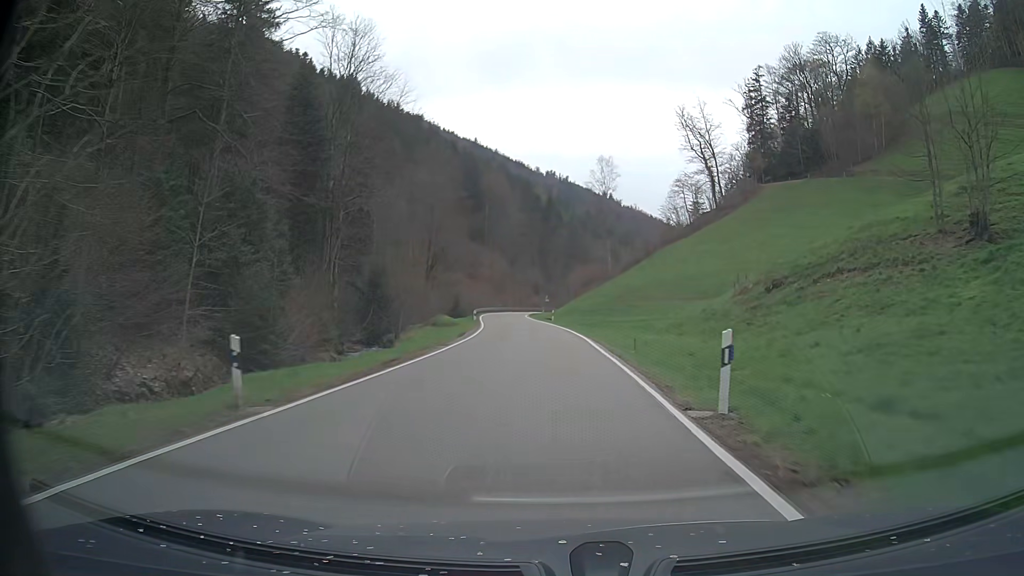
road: tertiary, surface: asphalt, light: Day
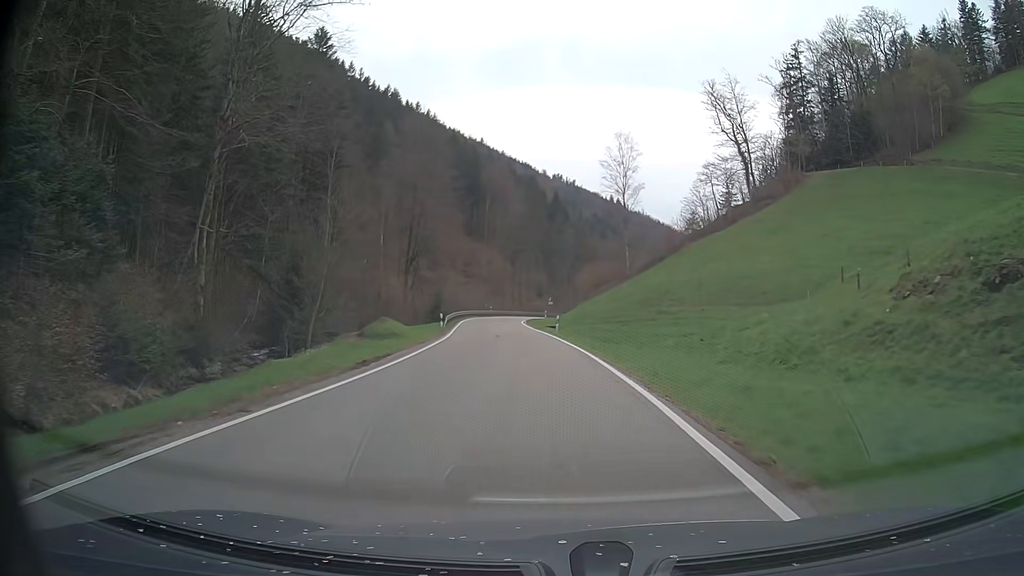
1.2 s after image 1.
(-0.2, +19.4) m; -1°
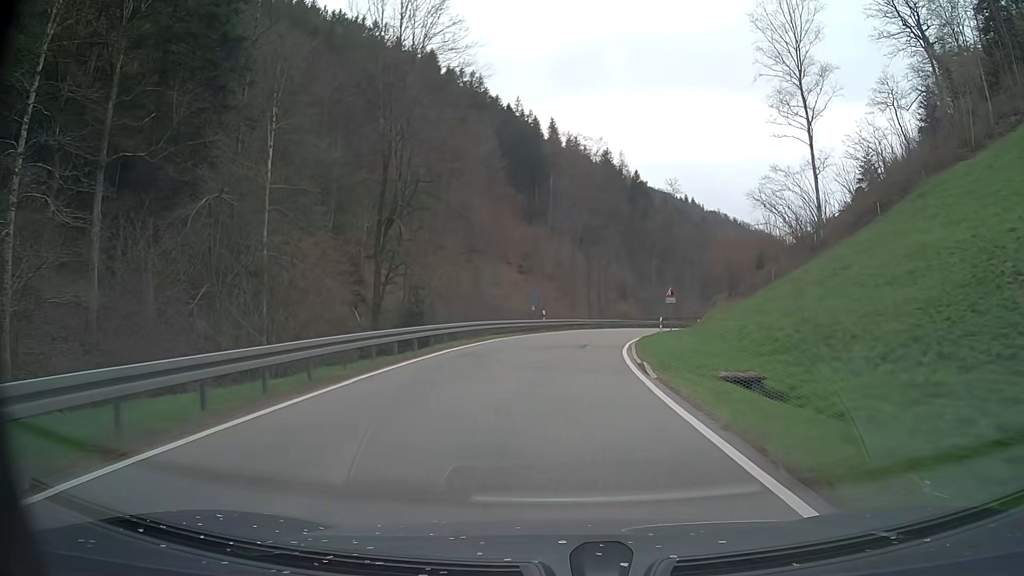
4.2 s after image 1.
(-3.0, +46.6) m; -7°
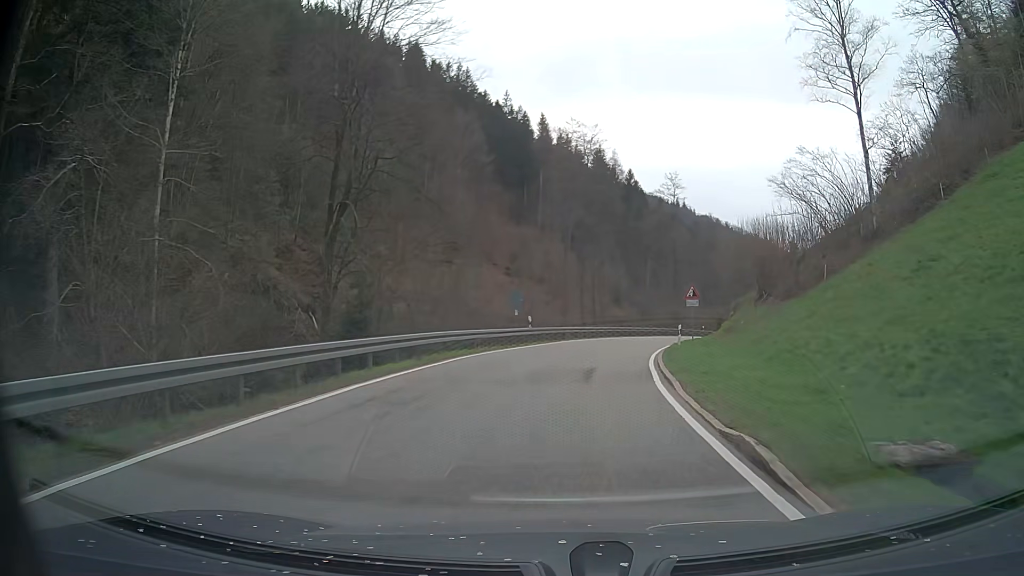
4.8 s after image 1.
(0.0, +9.0) m; +1°
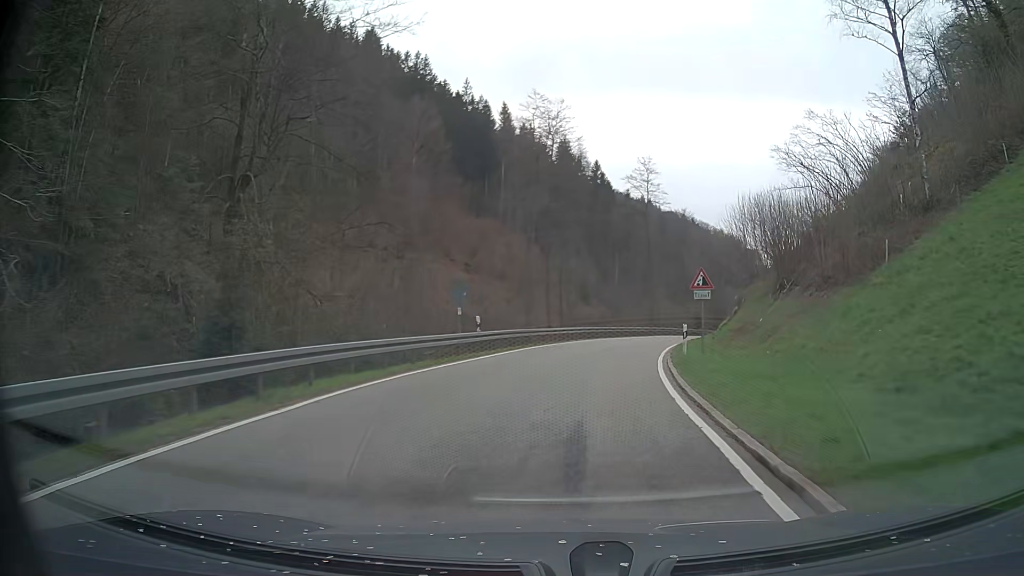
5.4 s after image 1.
(+0.2, +8.9) m; +2°
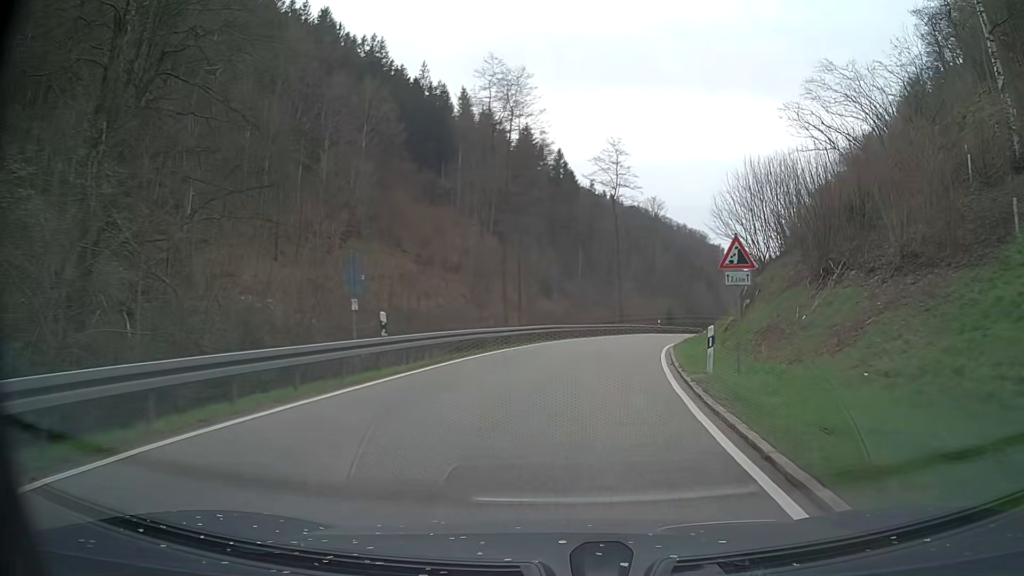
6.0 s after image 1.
(+0.3, +8.7) m; +3°
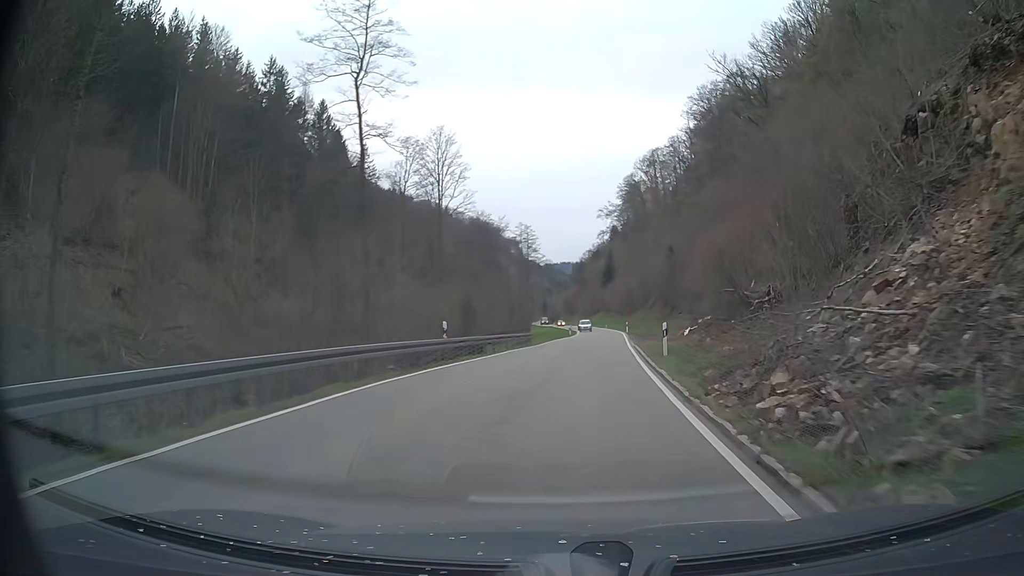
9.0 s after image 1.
(+6.8, +43.2) m; +18°
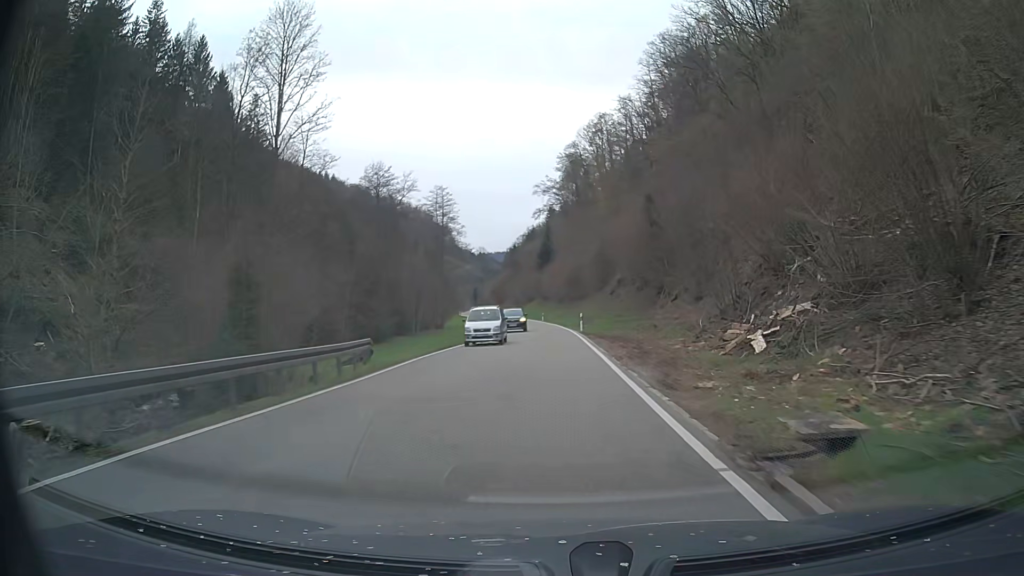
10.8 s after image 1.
(+1.9, +29.7) m; +6°
(0, +10) (0, +20) (0, +30) (0, +40) (0, +50) (-1, +60) (-1, +70) (-2, +80) (-3, +90) (-4, +100) m
